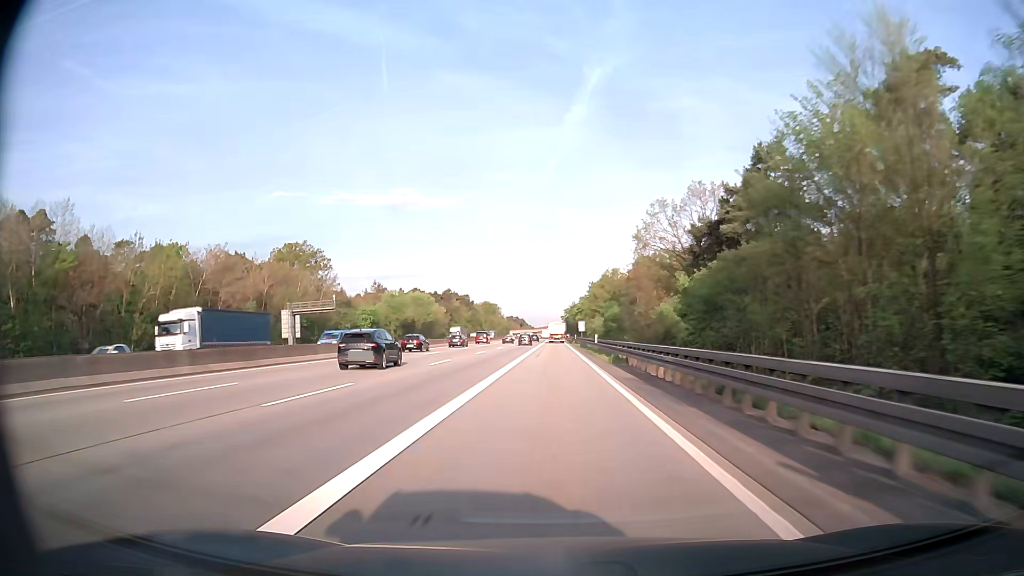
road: motorway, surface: asphalt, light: Day
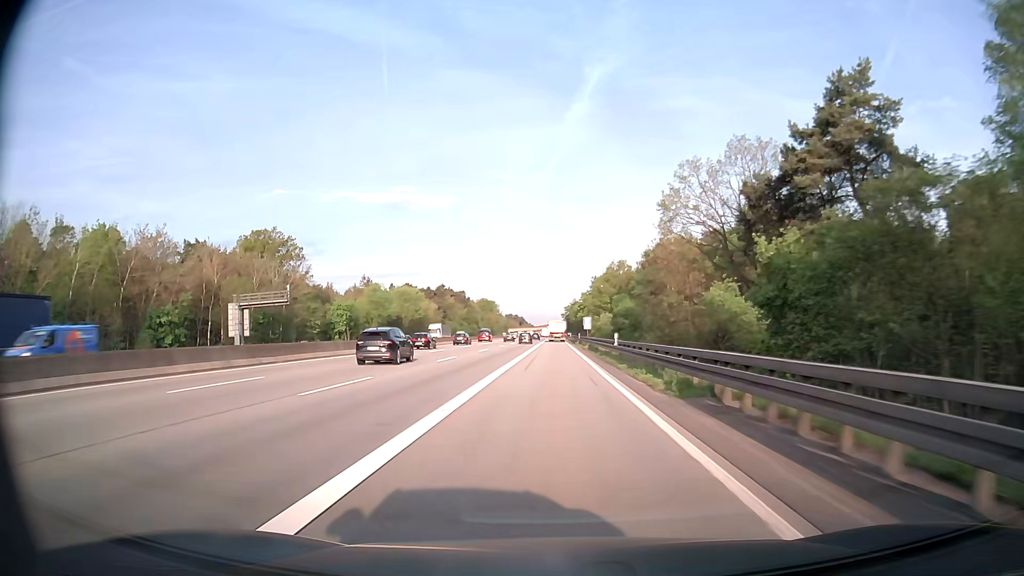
(0.0, +16.1) m; 0°
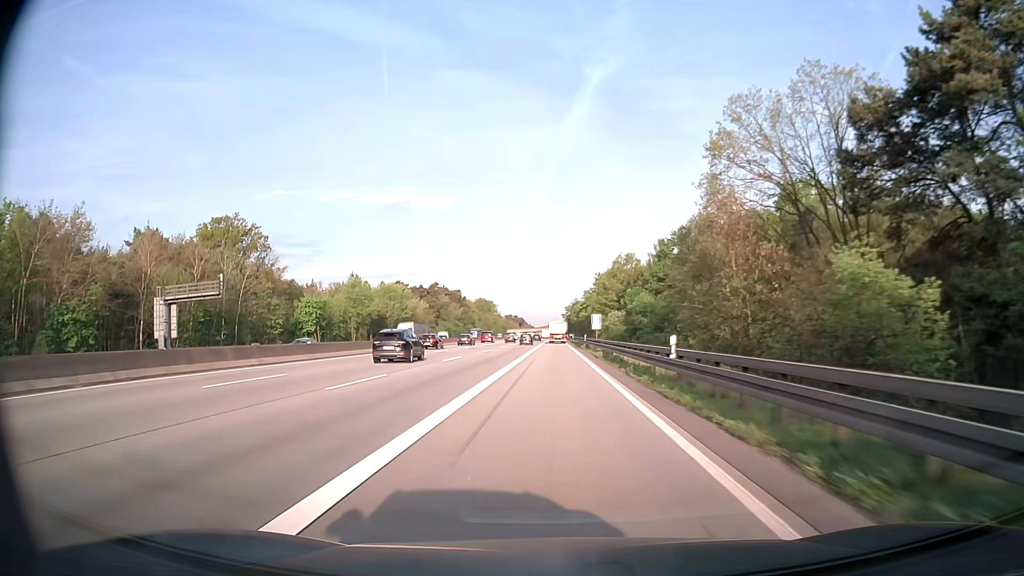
(0.0, +16.1) m; 0°
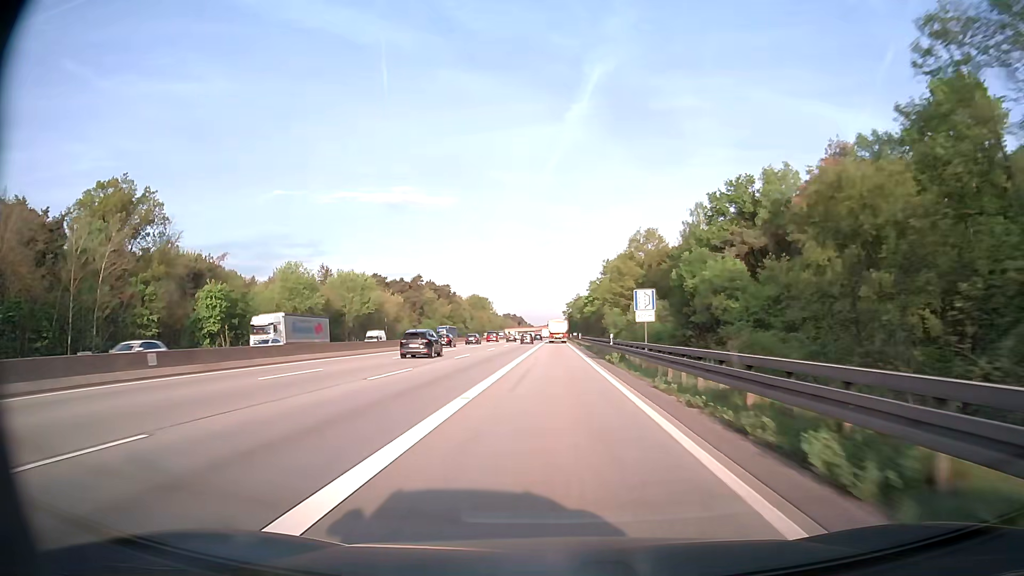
(0.0, +32.1) m; 0°
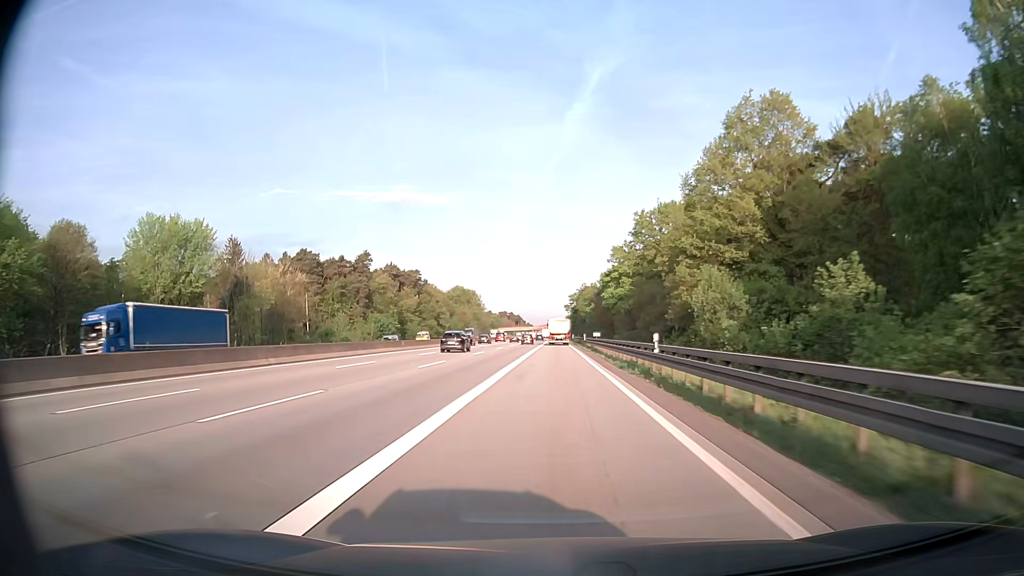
(+0.1, +64.3) m; 0°
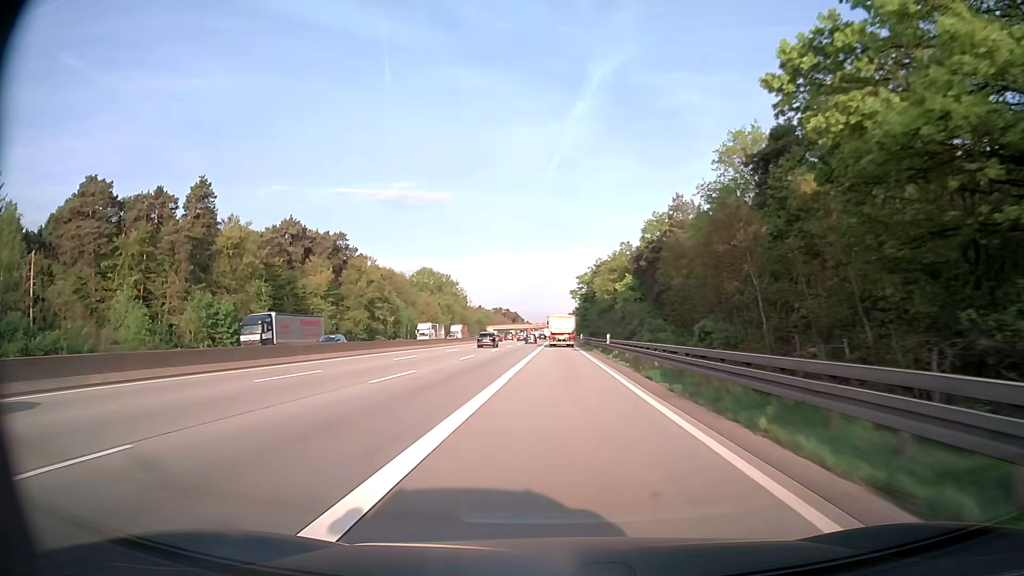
(-0.3, +80.6) m; 0°
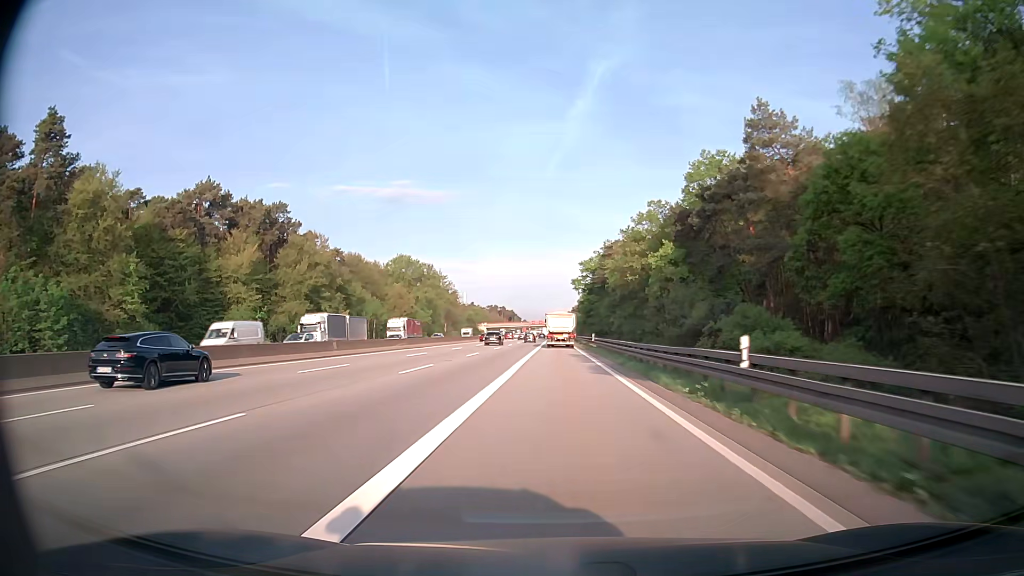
(+0.1, +32.4) m; 0°
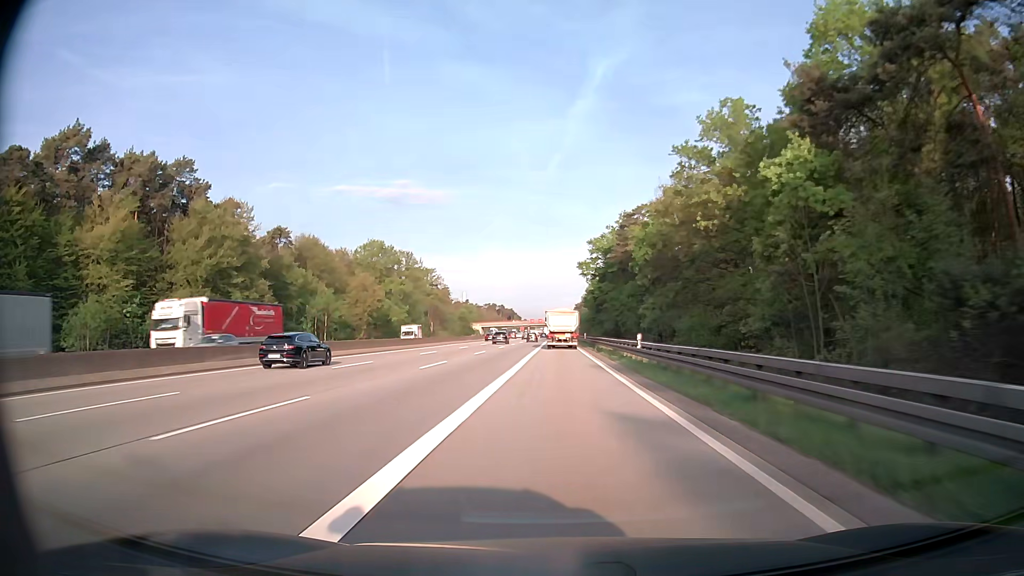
(0.0, +32.4) m; 0°
(0, +10) (0, +20) (0, +30) (0, +40) (0, +50) (0, +60) (-1, +70) (-1, +80) (-1, +90) (-1, +100) m
